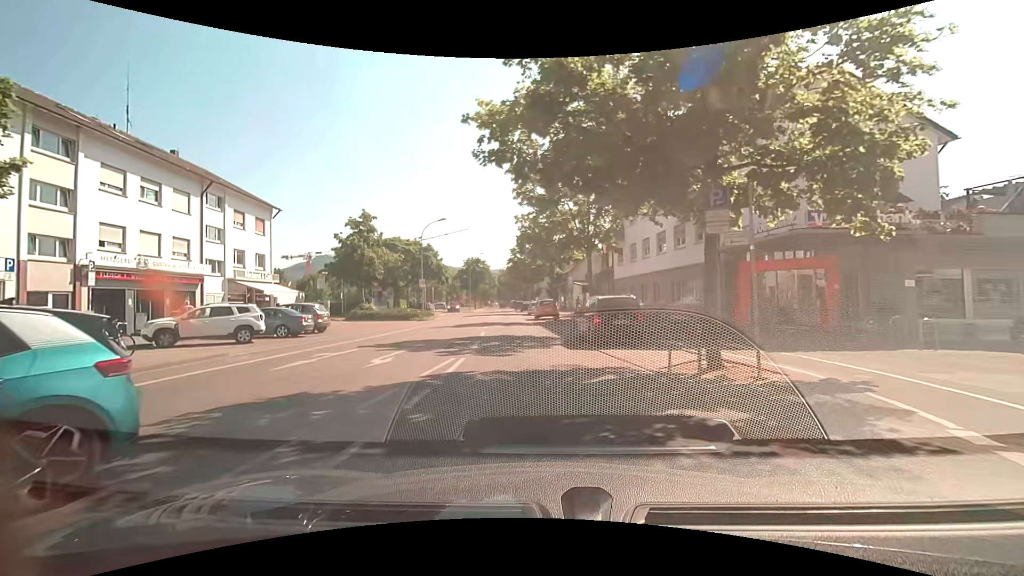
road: tertiary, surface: asphalt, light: Day
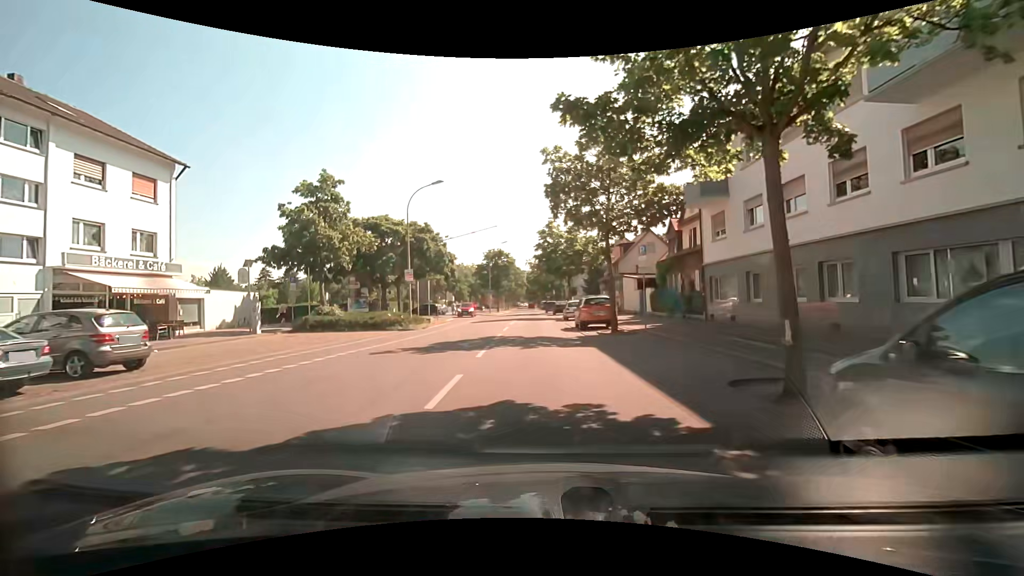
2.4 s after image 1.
(-0.5, +15.3) m; -2°
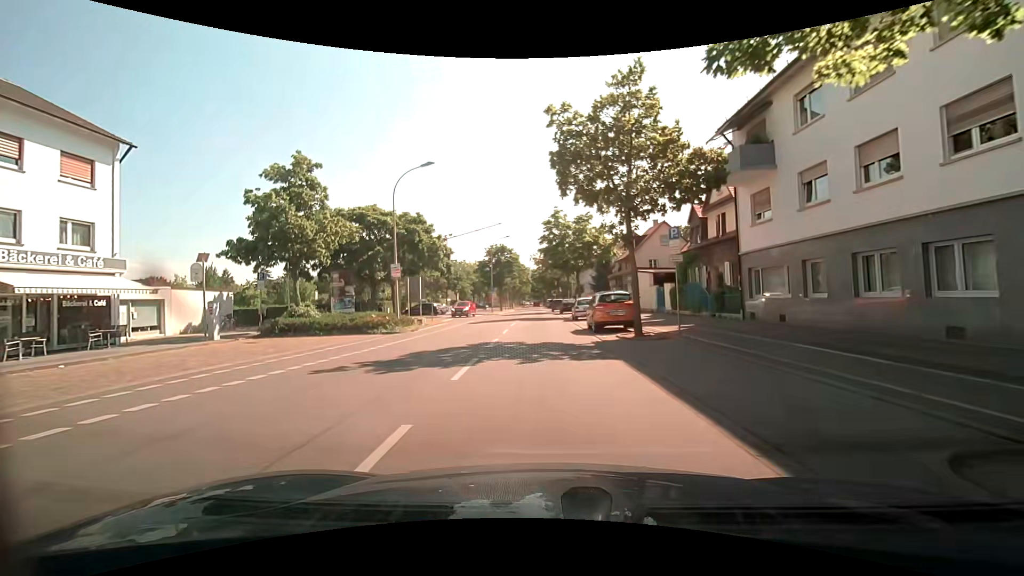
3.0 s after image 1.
(-0.1, +4.1) m; -2°
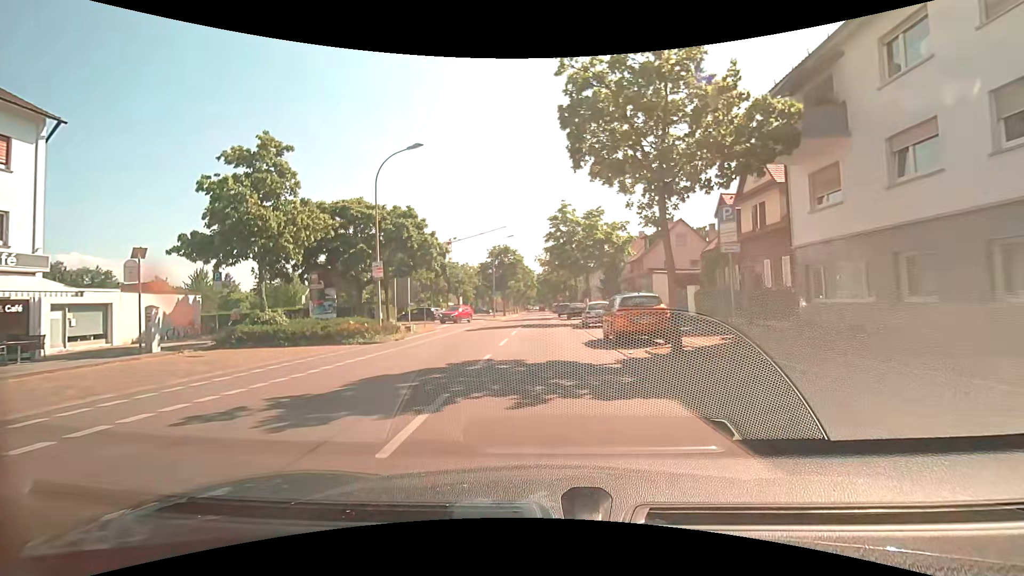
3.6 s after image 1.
(0.0, +4.1) m; -2°
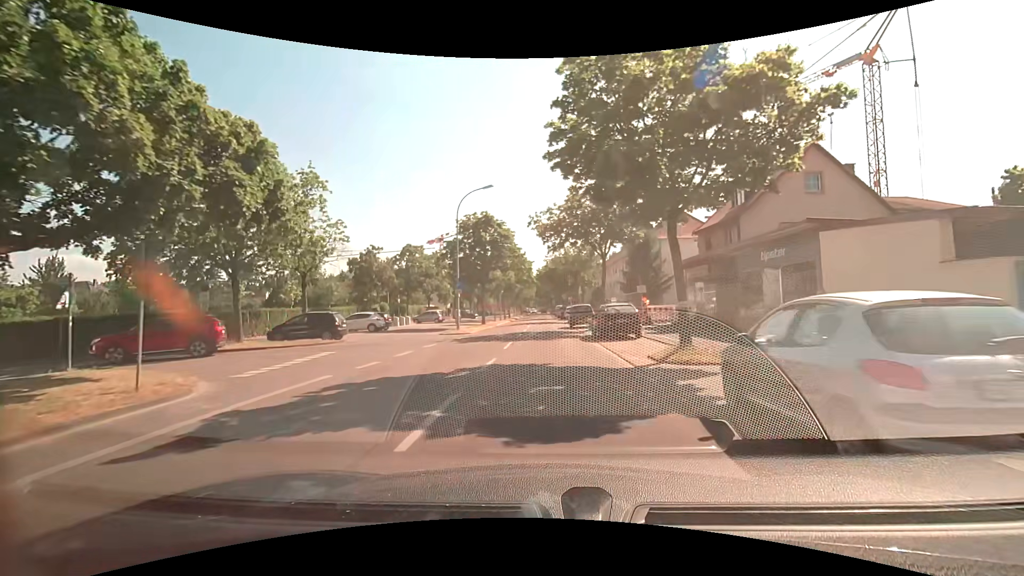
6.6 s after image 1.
(+0.3, +24.1) m; +1°
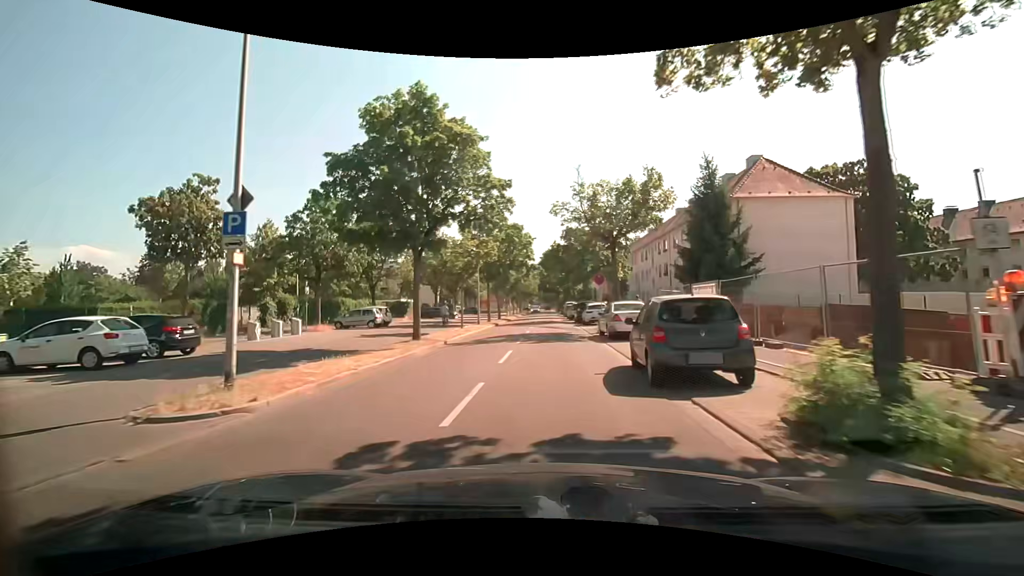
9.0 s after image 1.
(-0.2, +23.1) m; -1°
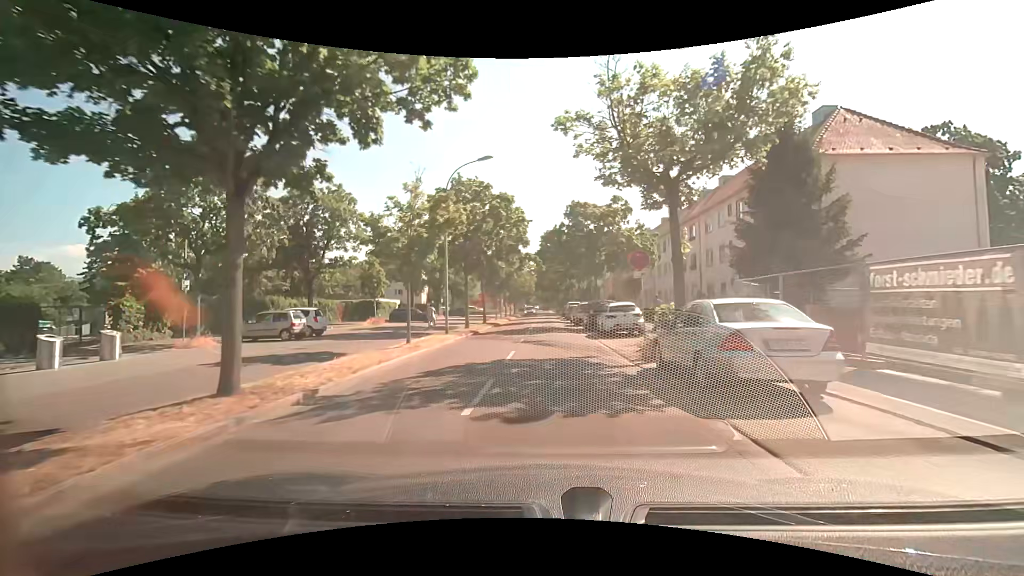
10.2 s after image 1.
(+0.1, +11.4) m; +1°
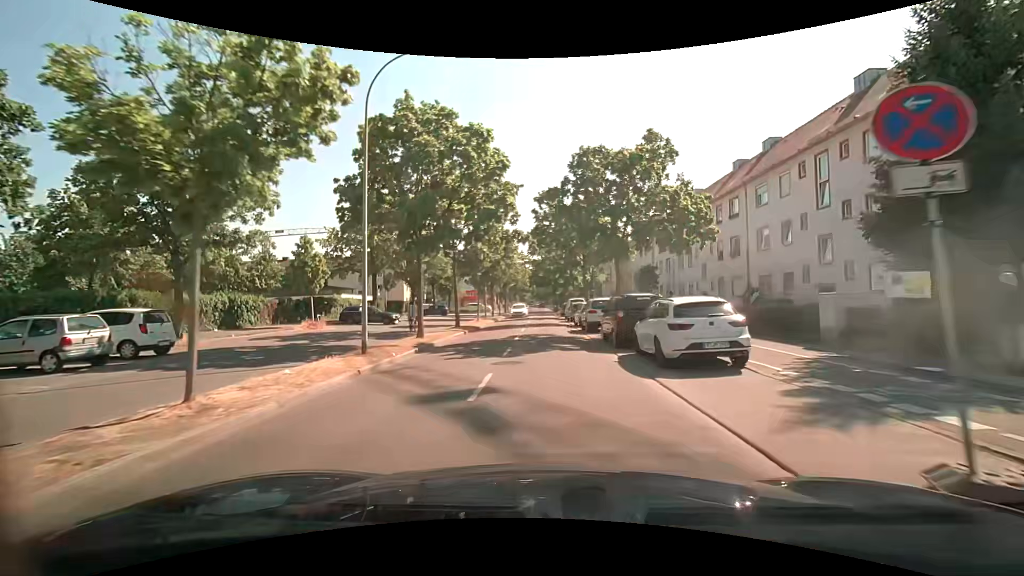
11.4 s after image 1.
(-0.1, +11.2) m; 0°
(0, +10) (0, +20) (0, +30) (0, +40) (-1, +50) (-1, +60) (-1, +70) (-1, +80) (-1, +90) (-1, +100) m
